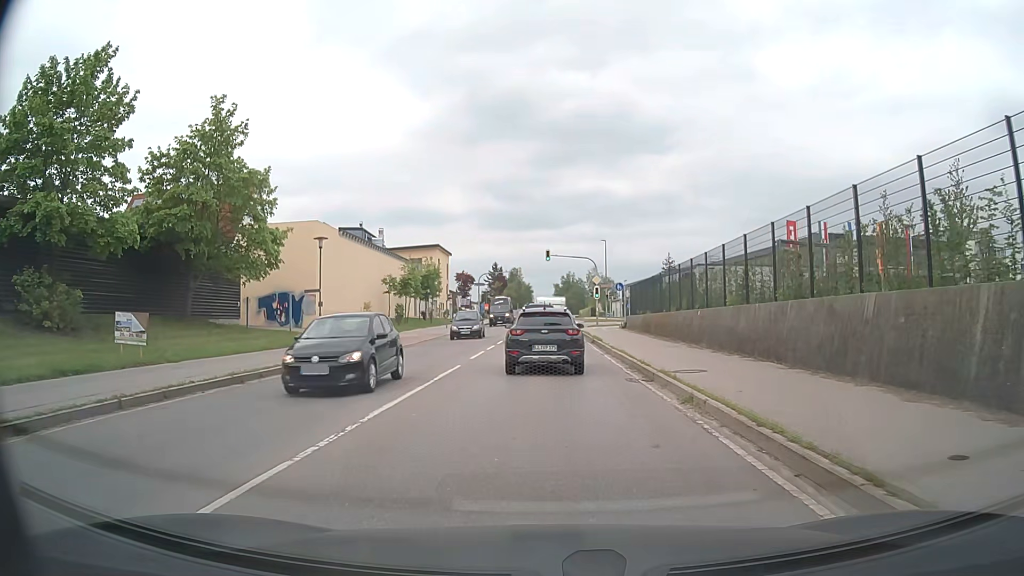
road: secondary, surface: asphalt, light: Day
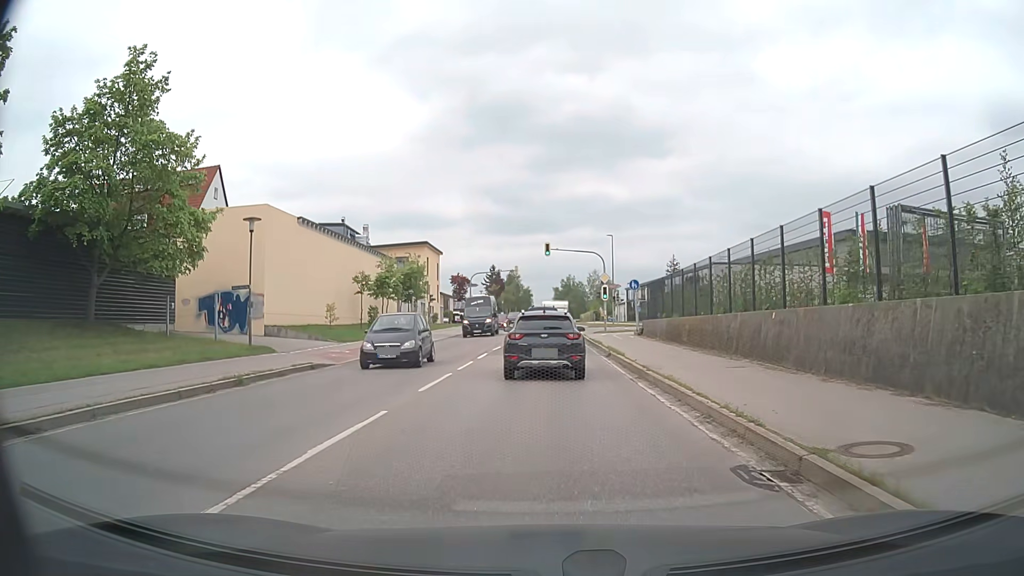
(0.0, +8.4) m; 0°
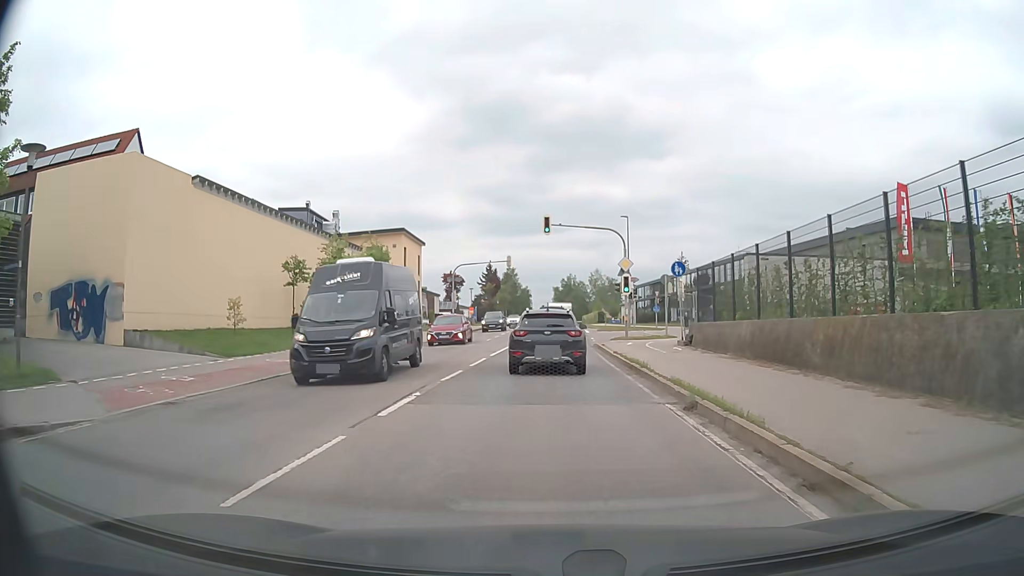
(0.0, +13.3) m; 0°
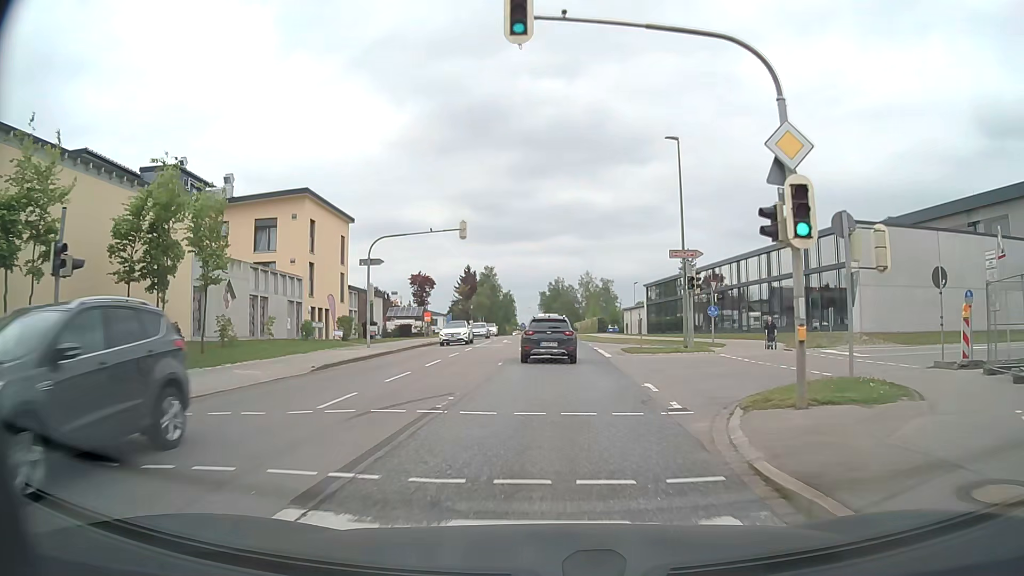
(+0.2, +25.9) m; +1°
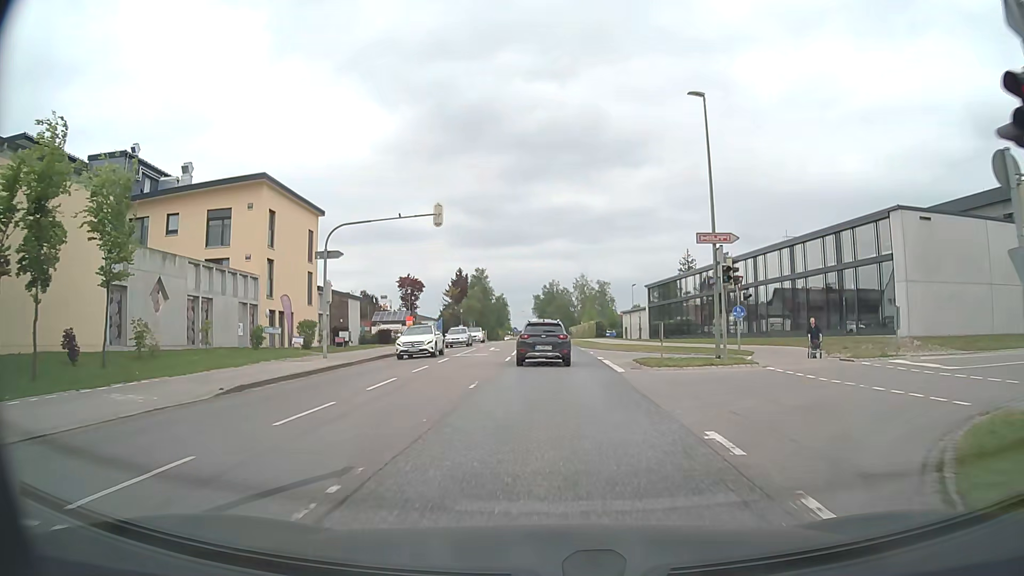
(0.0, +6.4) m; 0°
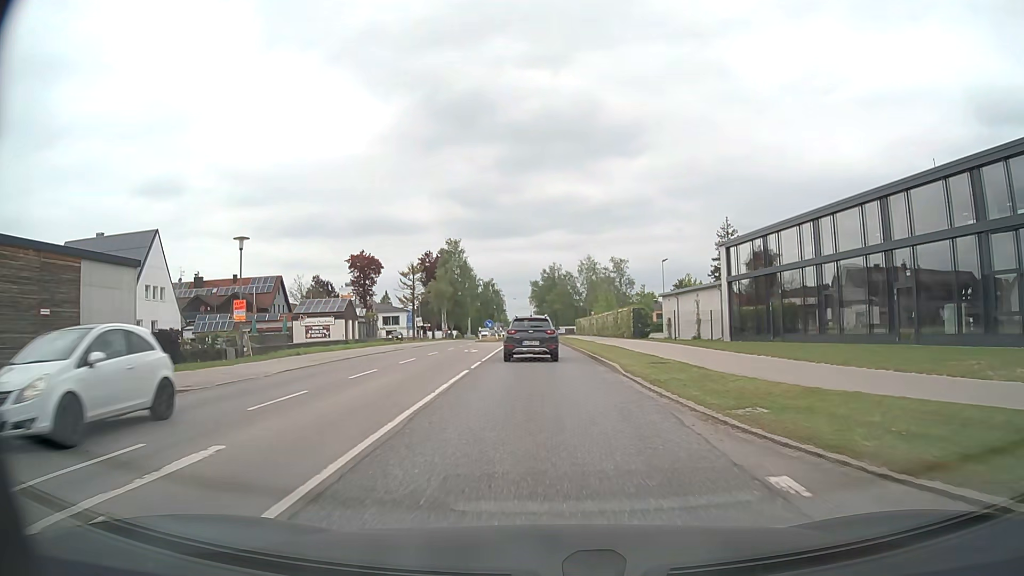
(+0.3, +35.6) m; 0°
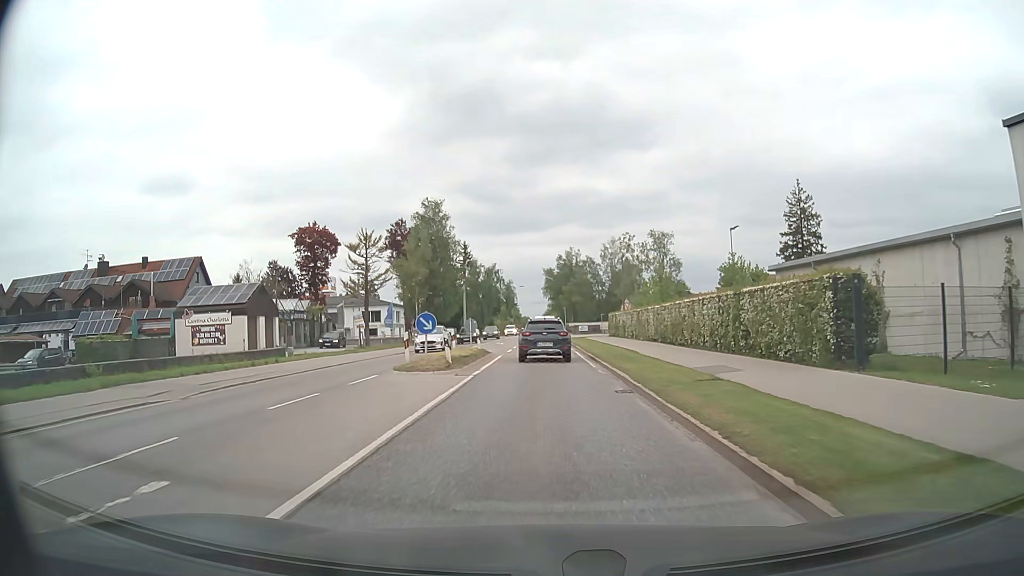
(-0.4, +29.3) m; -1°
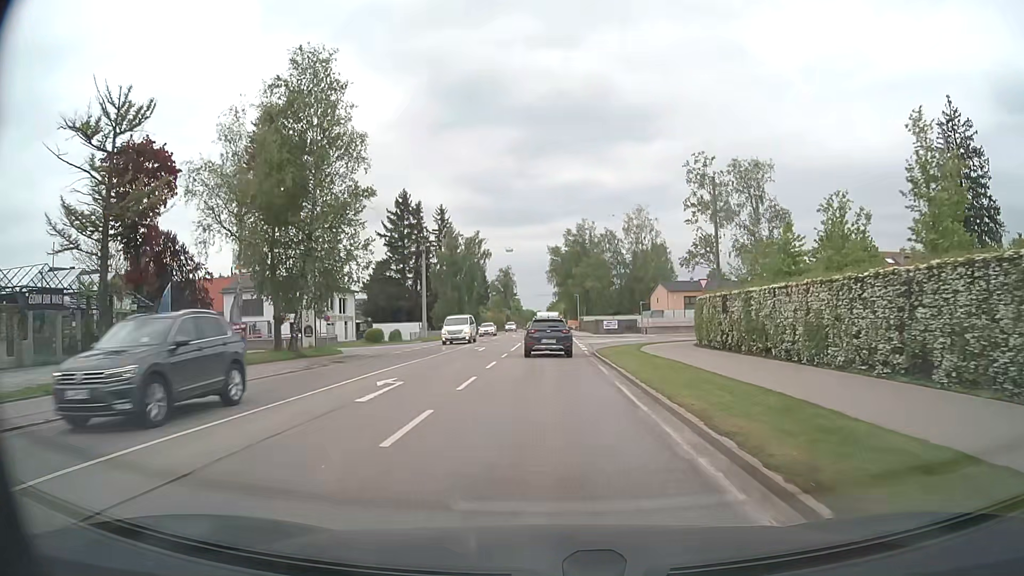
(-0.3, +38.0) m; -1°
(0, +10) (0, +20) (0, +30) (0, +40) (0, +50) (0, +60) (0, +70) (0, +80) (0, +90) (0, +100) m
